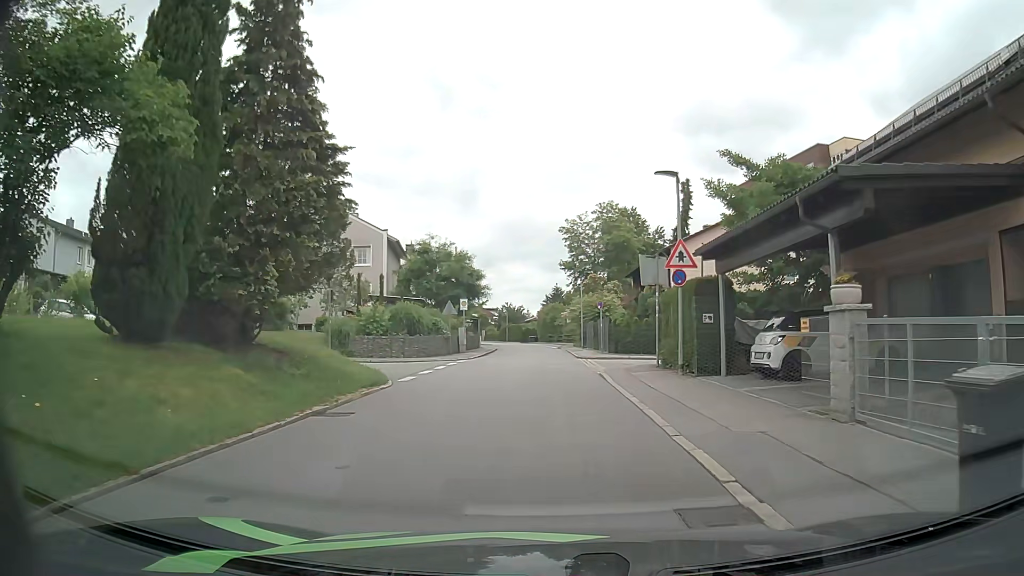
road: residential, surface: asphalt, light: Day
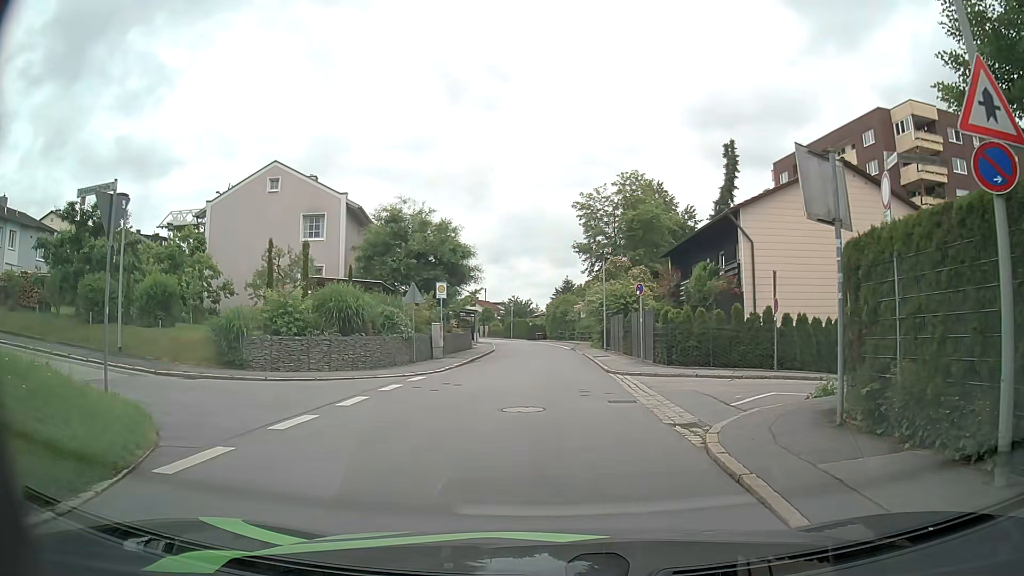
(+0.1, +11.8) m; +1°
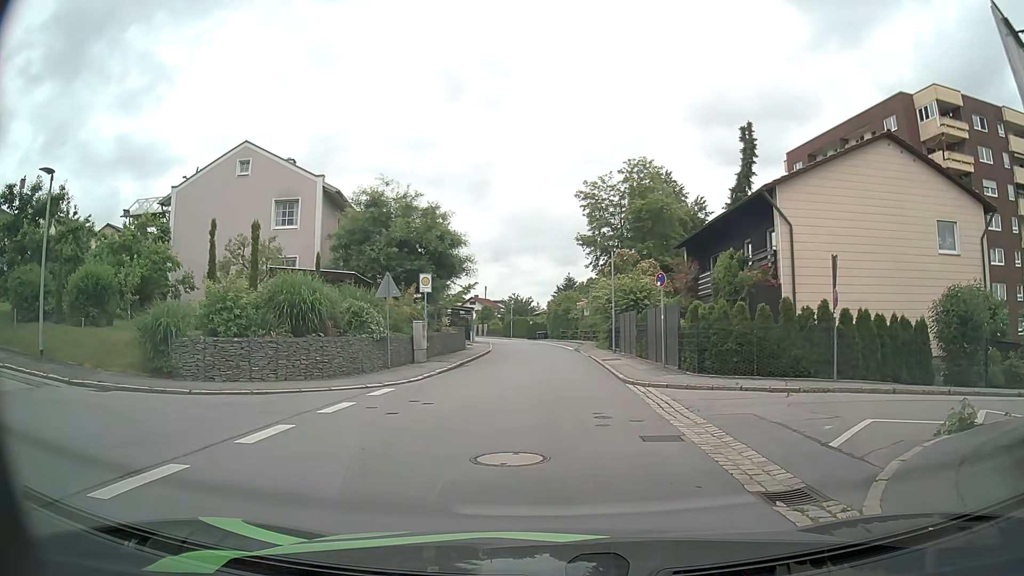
(-0.1, +4.1) m; -1°
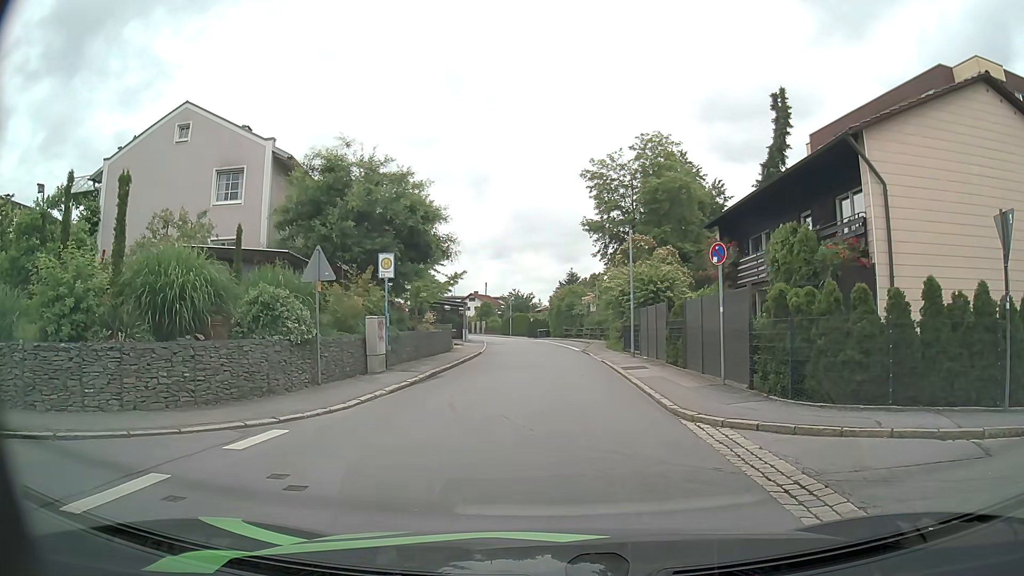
(0.0, +6.4) m; +1°
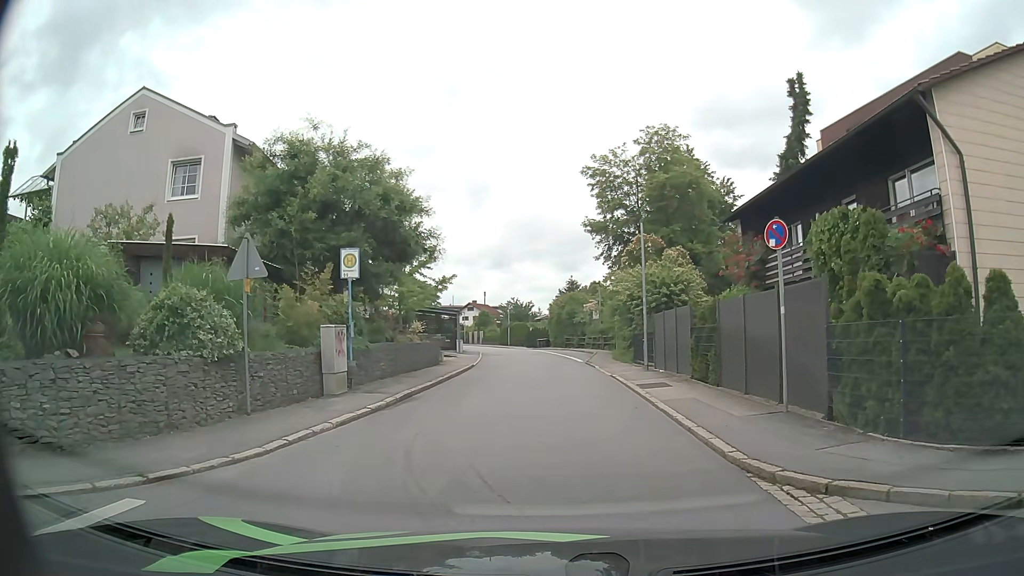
(-0.1, +3.8) m; -1°
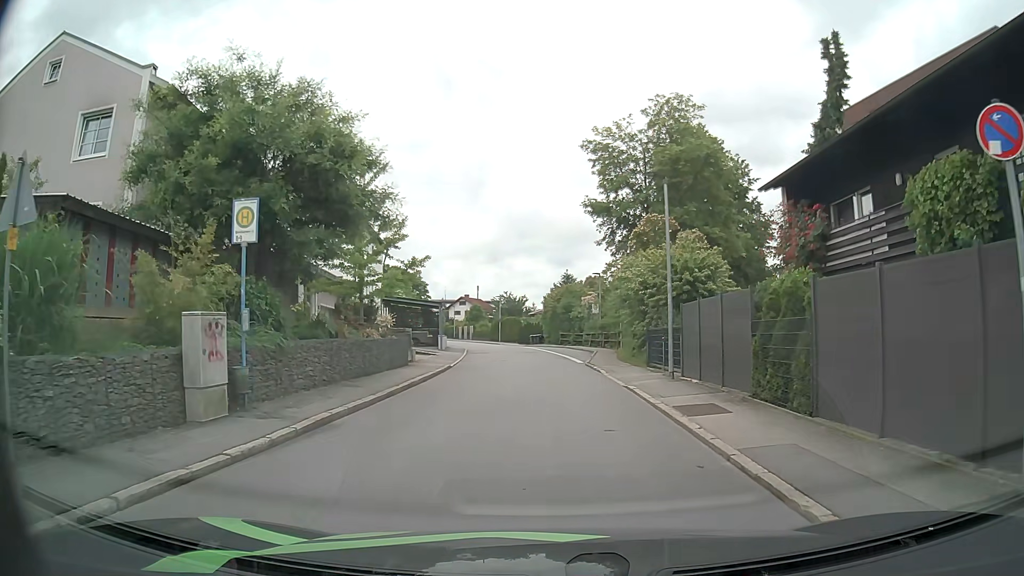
(0.0, +5.7) m; 0°
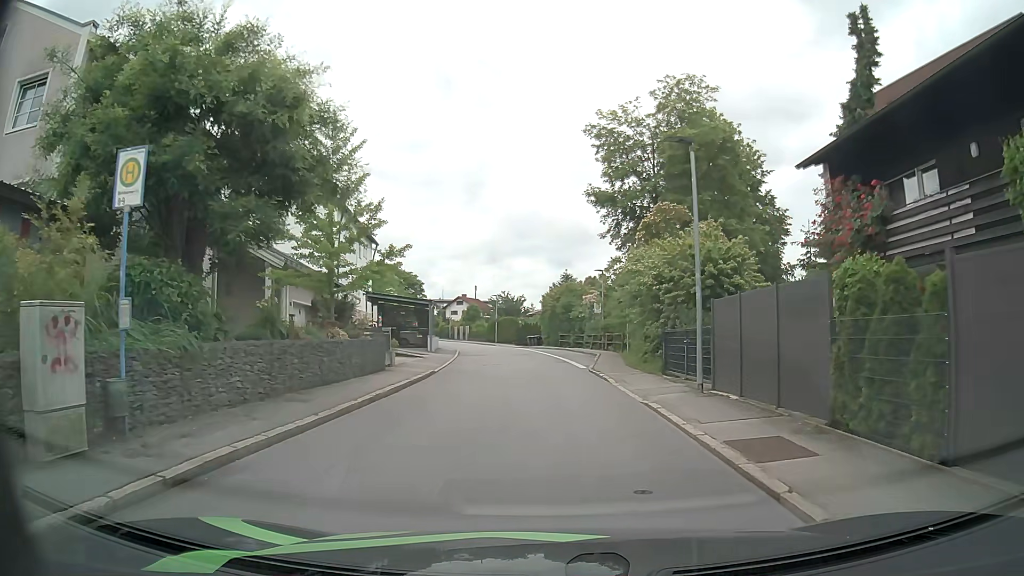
(0.0, +3.4) m; 0°
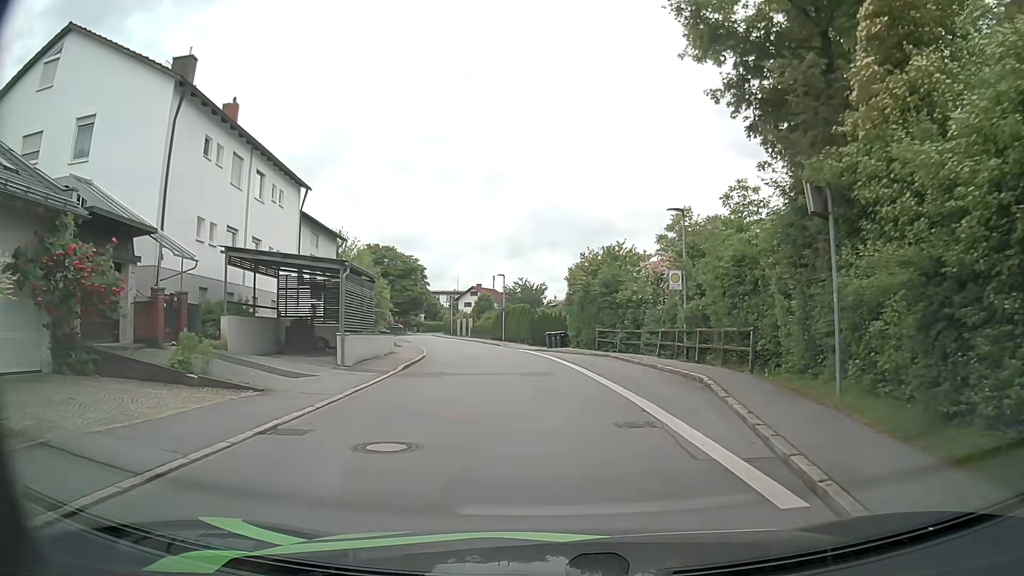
(-0.1, +20.8) m; -1°
(0, +10) (-1, +20) (-2, +30) (-4, +40) (-6, +49) (-9, +59) (-11, +69) (-14, +78) (-17, +88) (-19, +98) m
